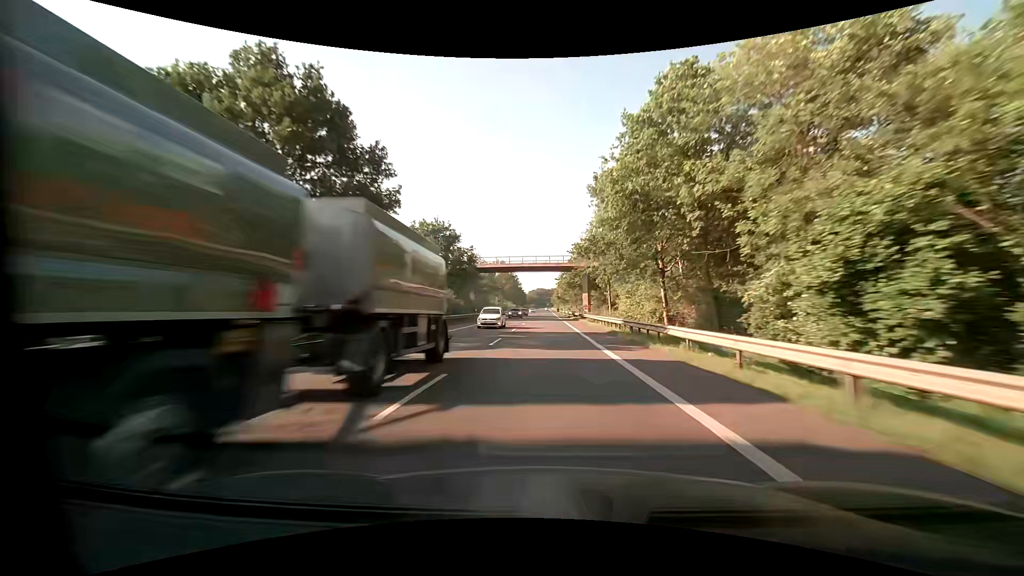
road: primary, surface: asphalt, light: Day
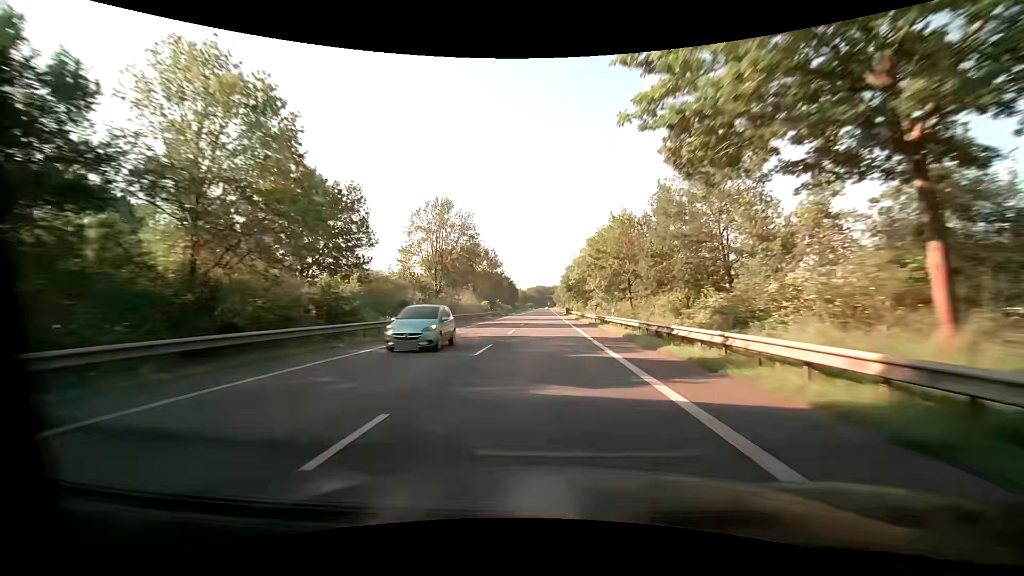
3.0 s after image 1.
(+0.6, +76.8) m; +1°
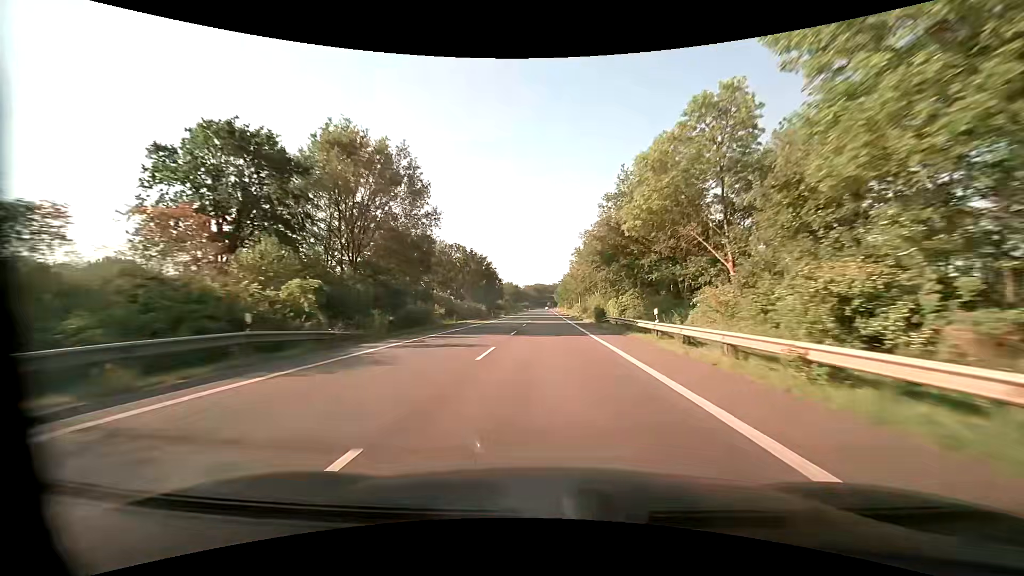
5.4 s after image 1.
(-0.5, +62.4) m; 0°
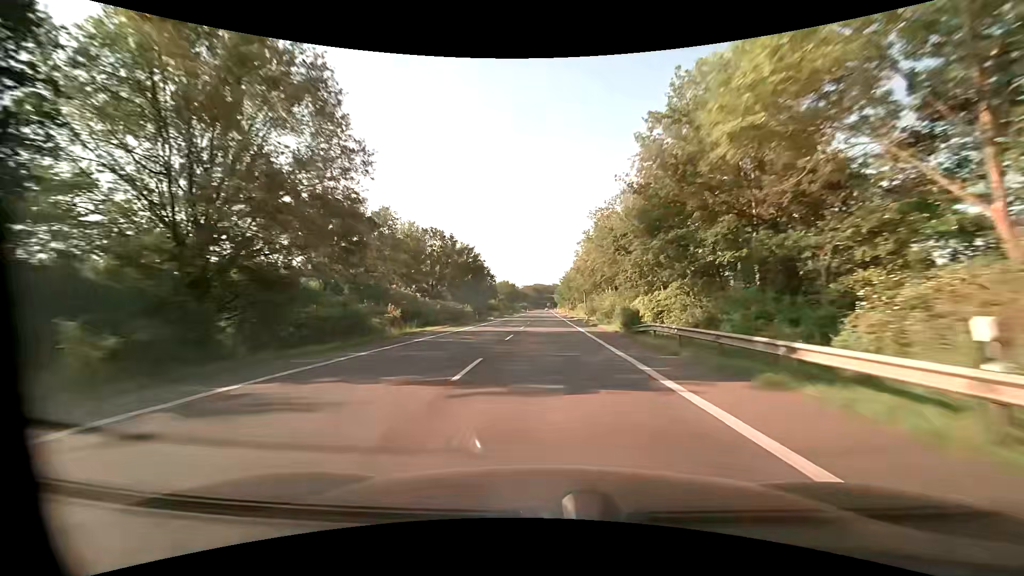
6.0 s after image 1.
(0.0, +15.7) m; 0°
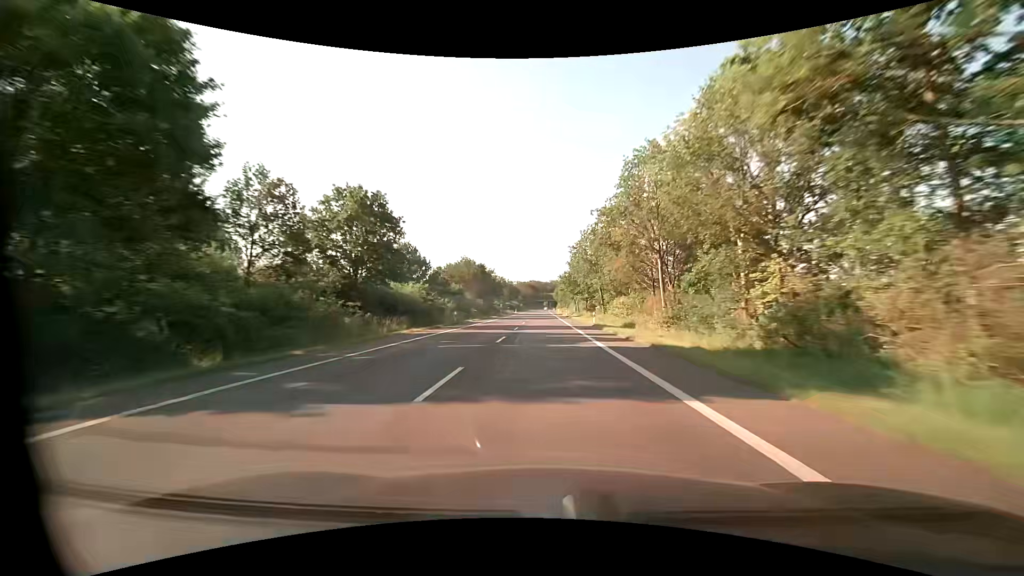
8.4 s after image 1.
(+0.1, +63.0) m; 0°
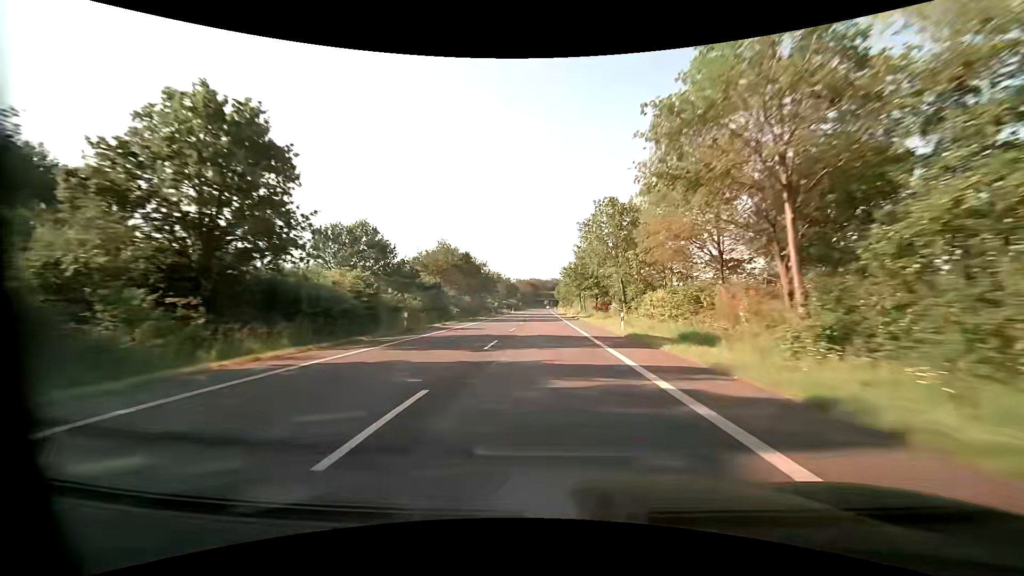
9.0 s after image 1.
(0.0, +15.8) m; 0°
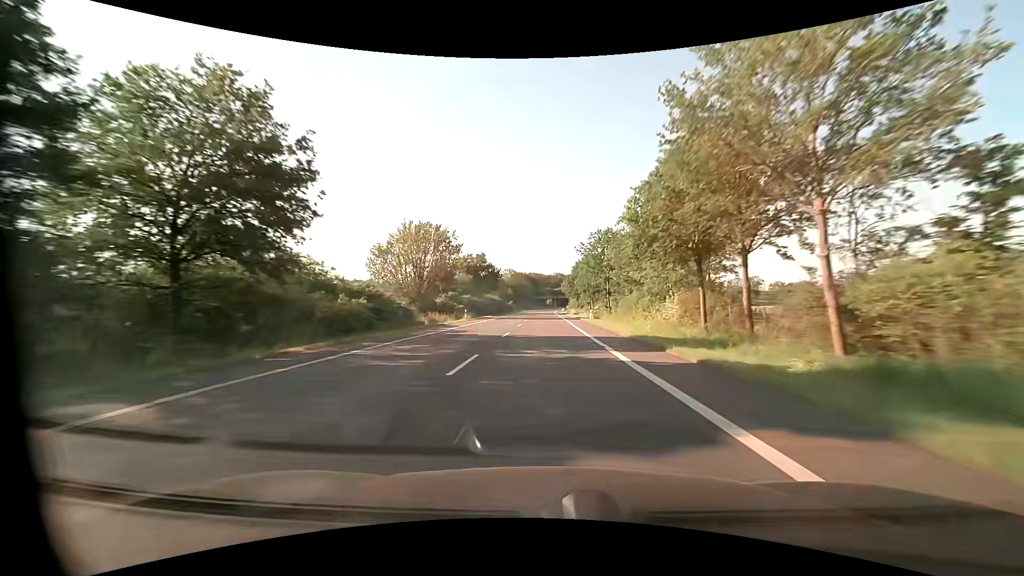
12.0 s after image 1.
(-0.3, +79.0) m; 0°
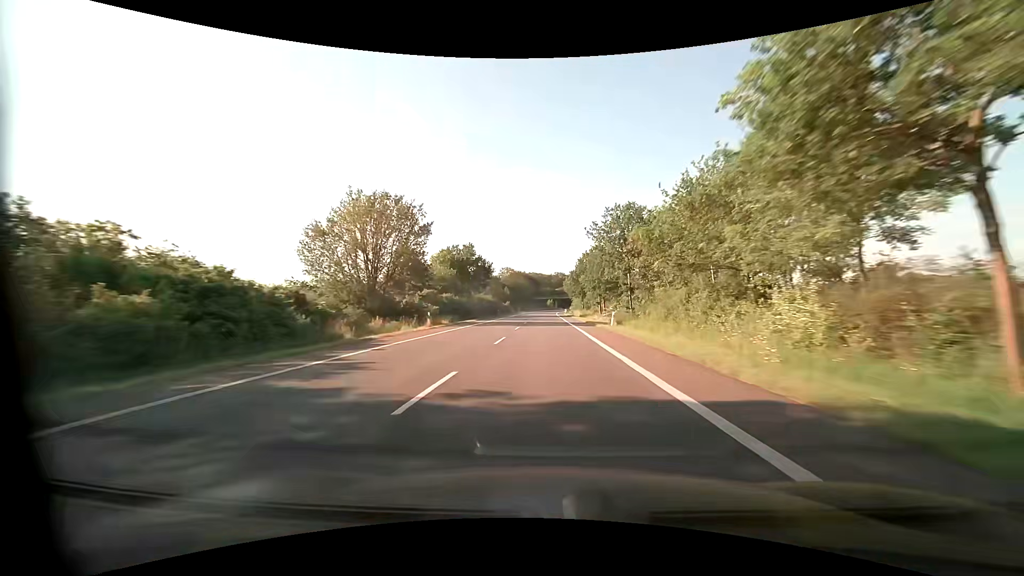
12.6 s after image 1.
(-0.1, +15.8) m; 0°
(0, +10) (0, +20) (0, +30) (0, +40) (0, +50) (0, +60) (0, +70) (0, +80) (0, +90) (0, +100) m
